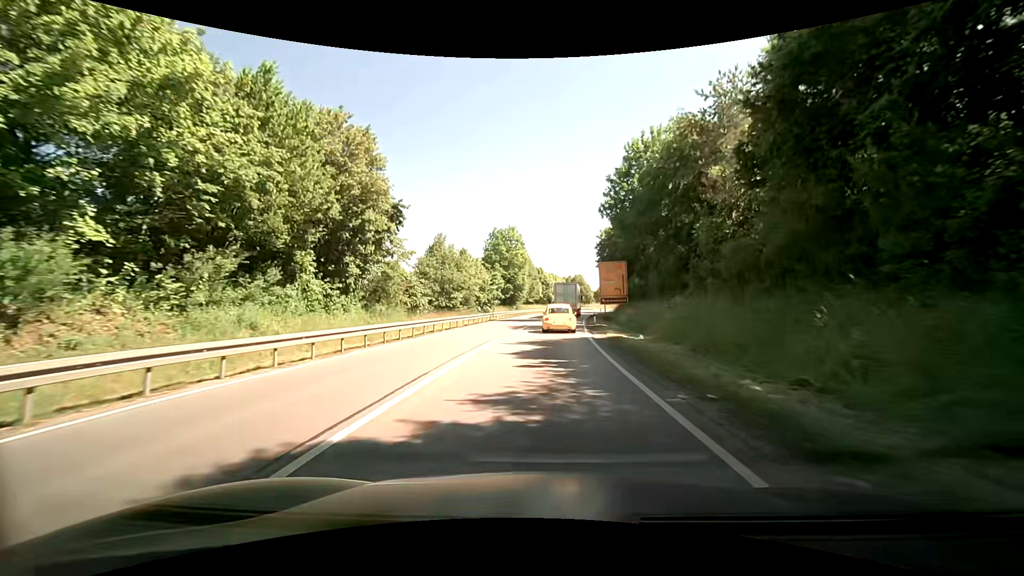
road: primary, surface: asphalt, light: Day
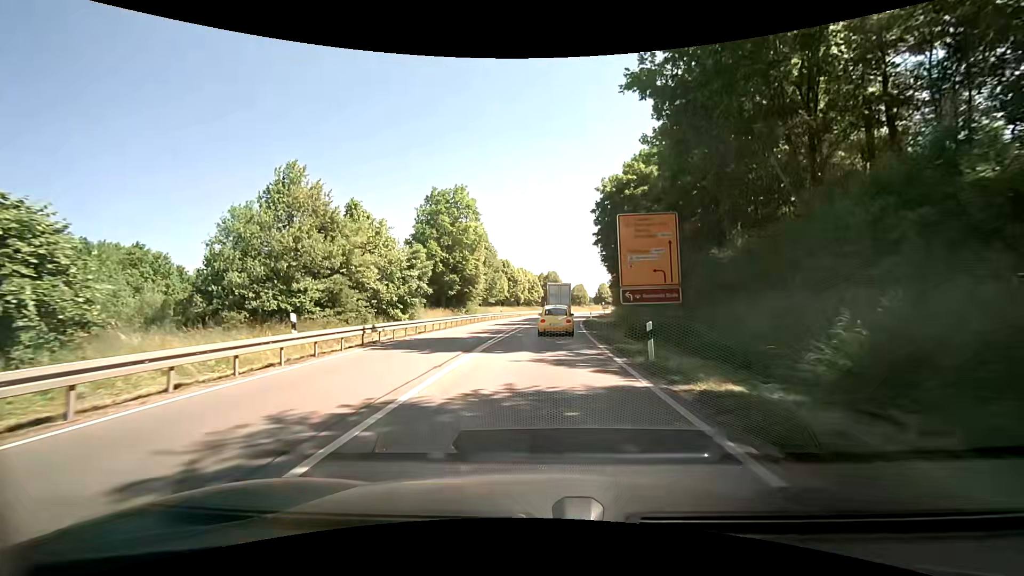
(+1.4, +28.8) m; +6°
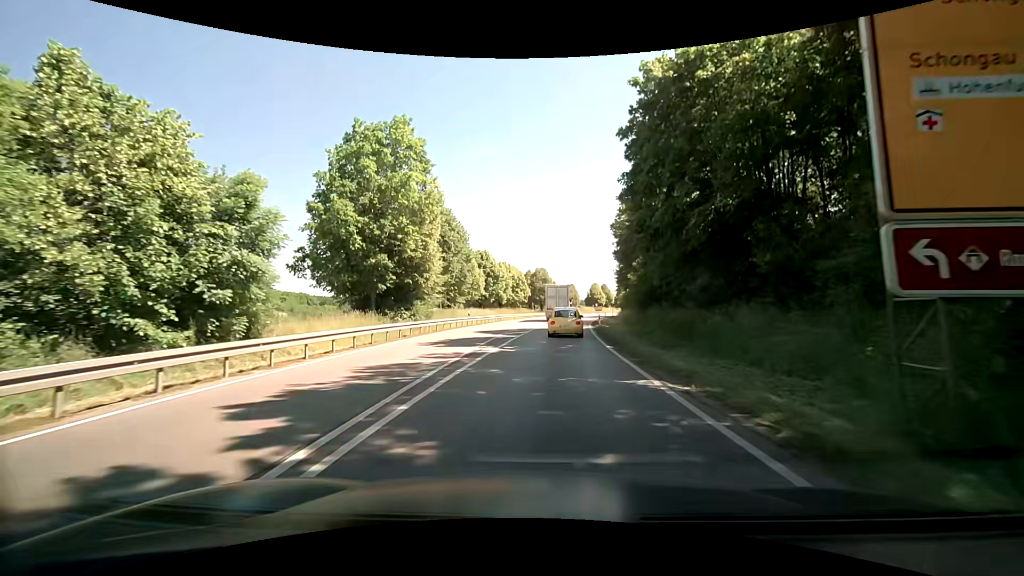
(0.0, +19.8) m; -1°
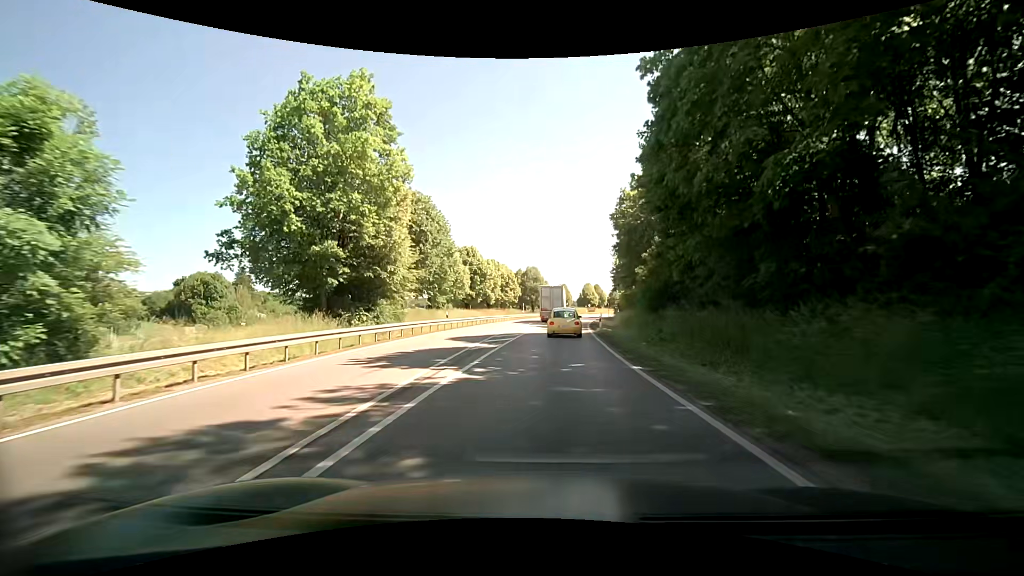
(0.0, +6.6) m; 0°
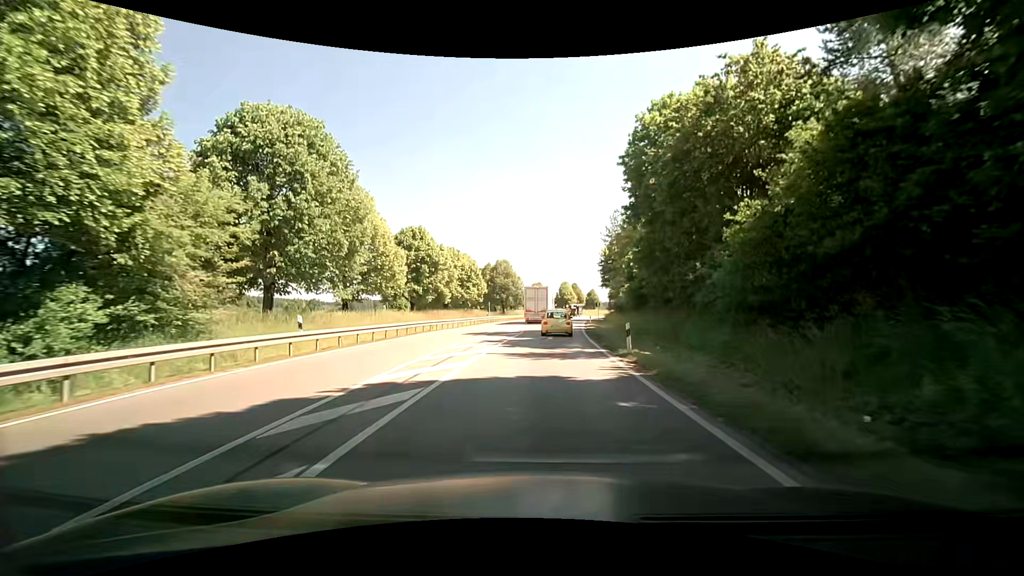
(+0.6, +19.9) m; +4°
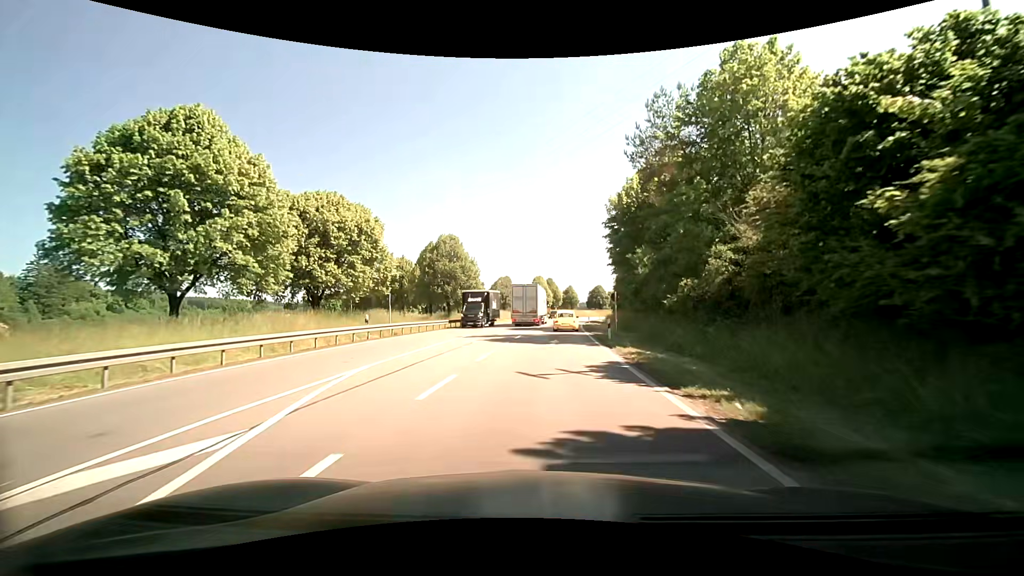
(+2.2, +35.8) m; +5°
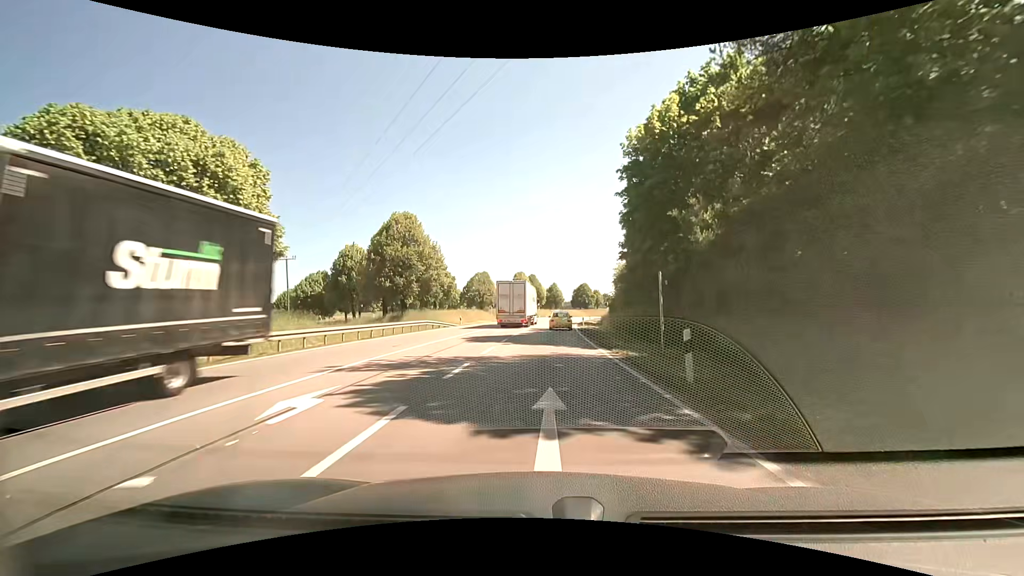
(0.0, +15.7) m; +1°
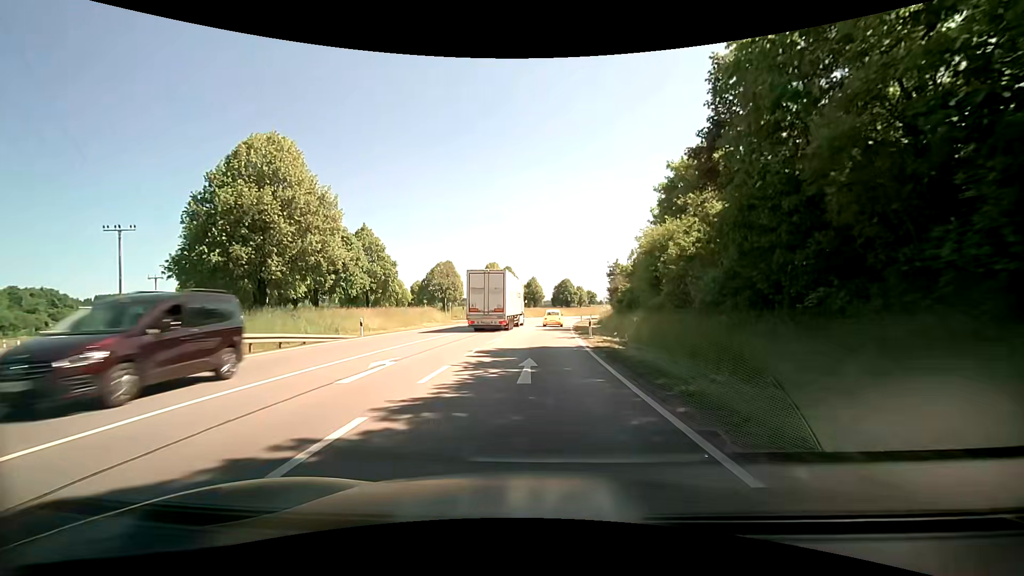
(+0.3, +24.6) m; 0°
(0, +10) (0, +20) (+1, +30) (+2, +40) (+2, +50) (+3, +60) (+5, +70) (+6, +80) (+8, +90) (+10, +99) m
